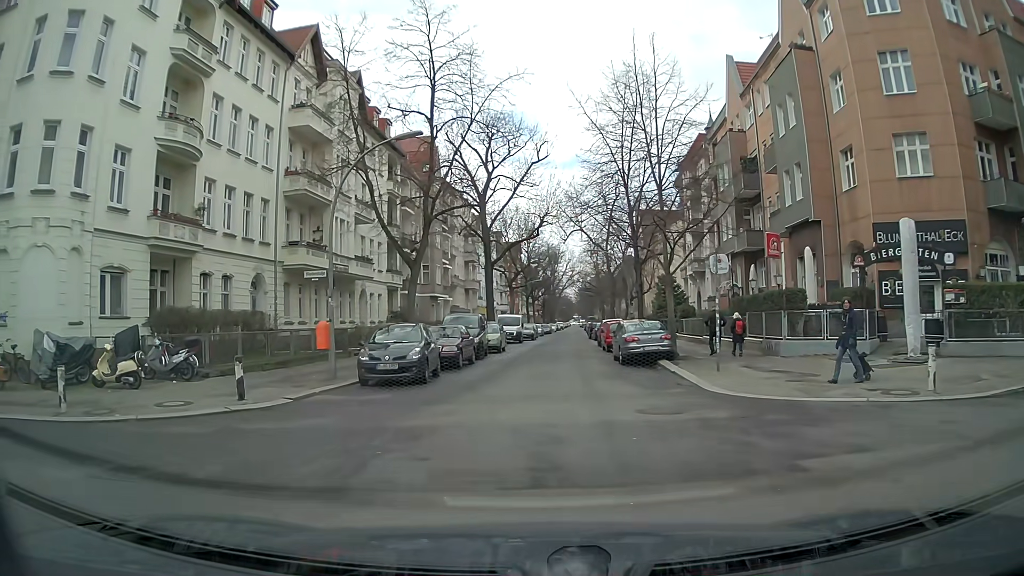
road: residential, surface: asphalt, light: Day
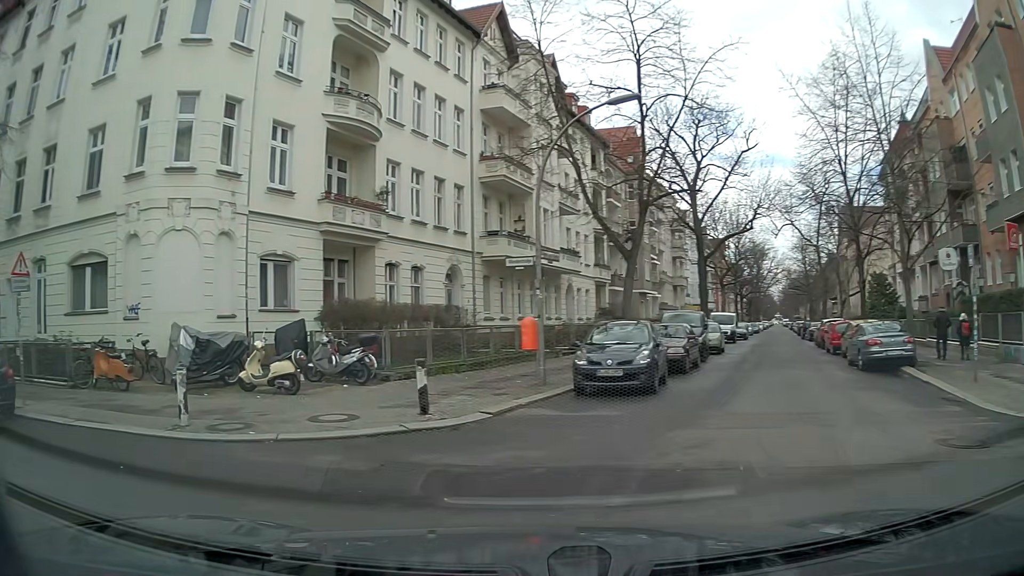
(-0.4, +2.9) m; -18°
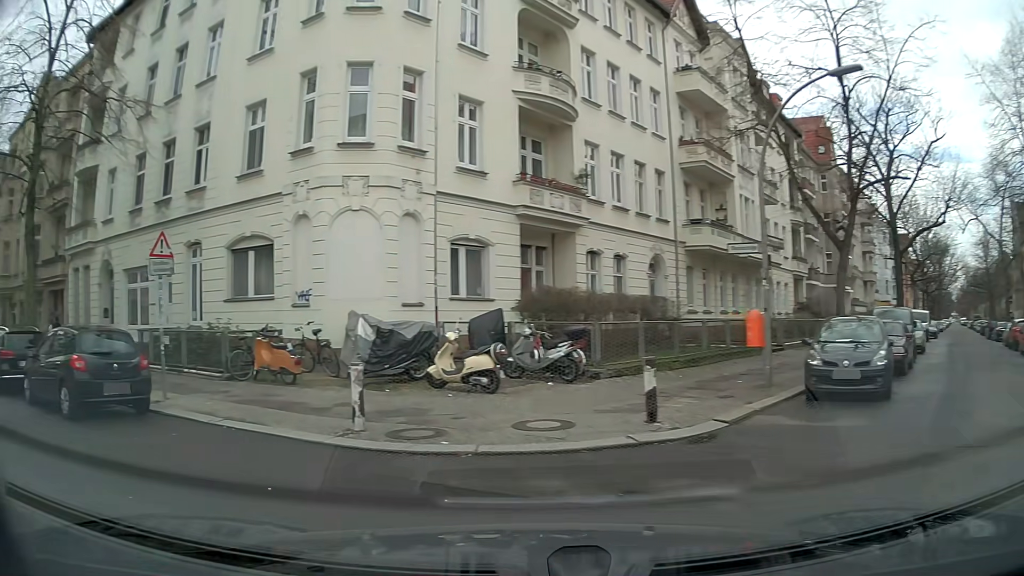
(-0.2, +1.6) m; -13°
